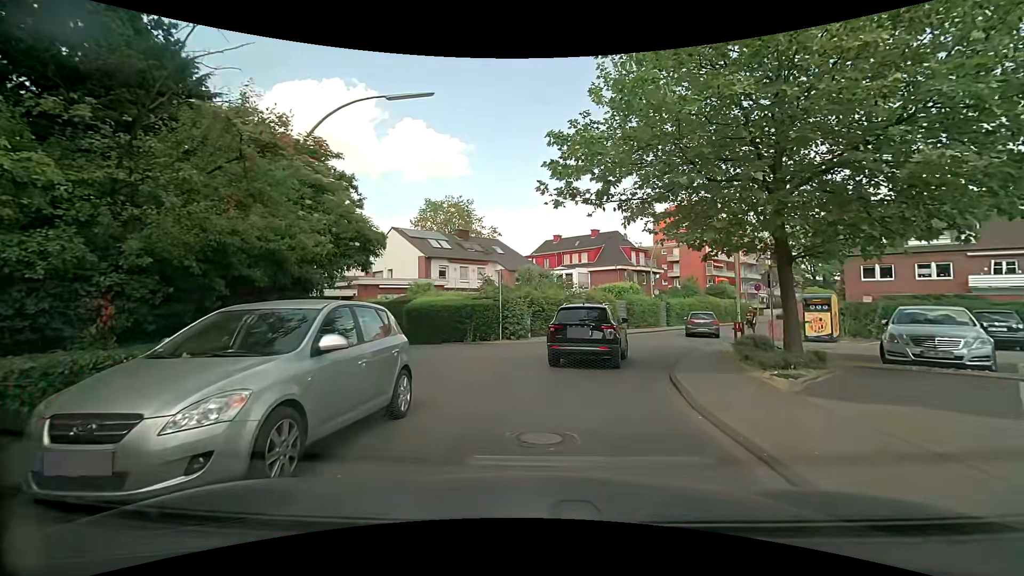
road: residential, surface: asphalt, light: Day
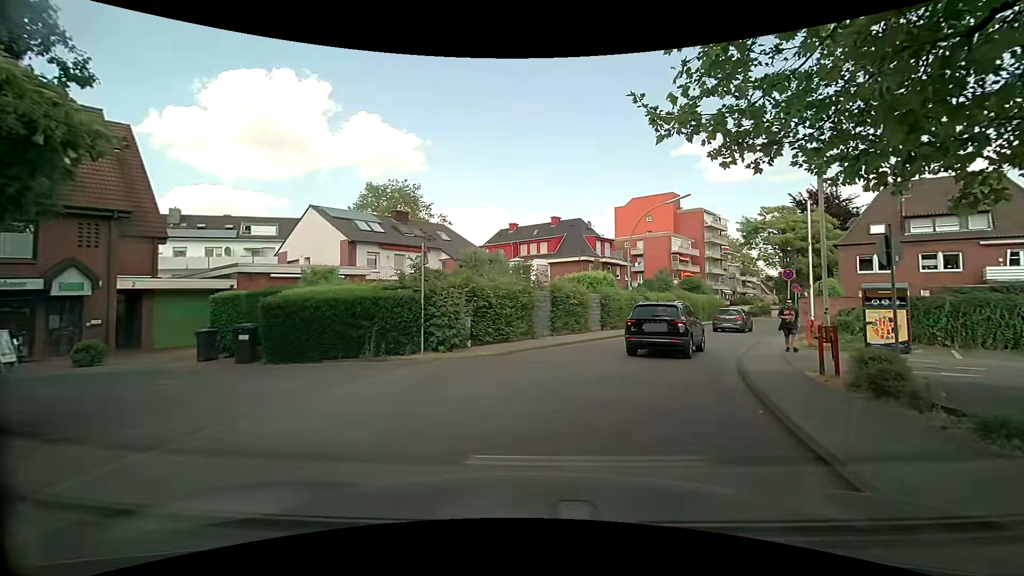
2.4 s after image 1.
(+0.4, +8.2) m; +3°
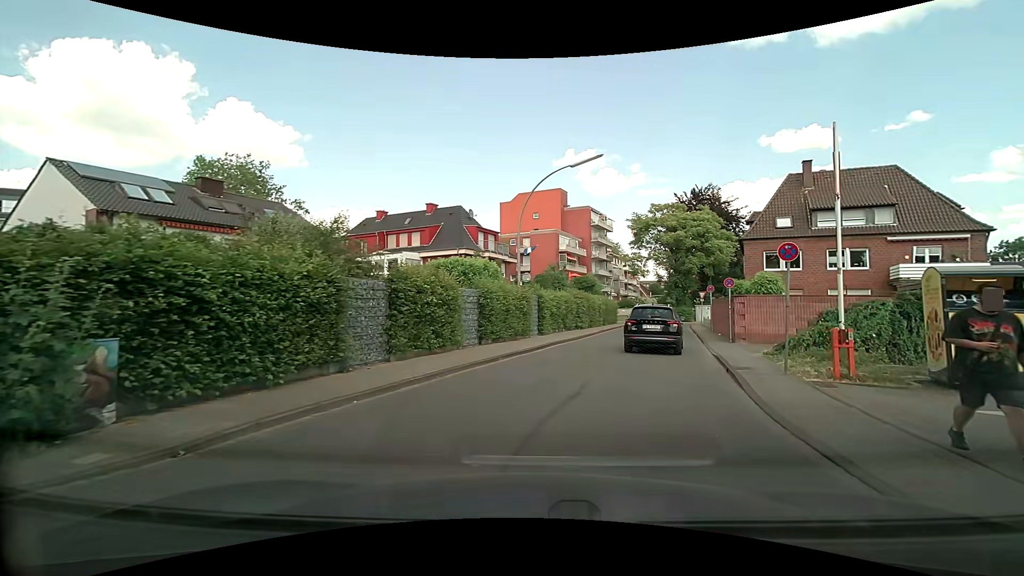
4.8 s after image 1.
(+1.4, +9.4) m; +14°
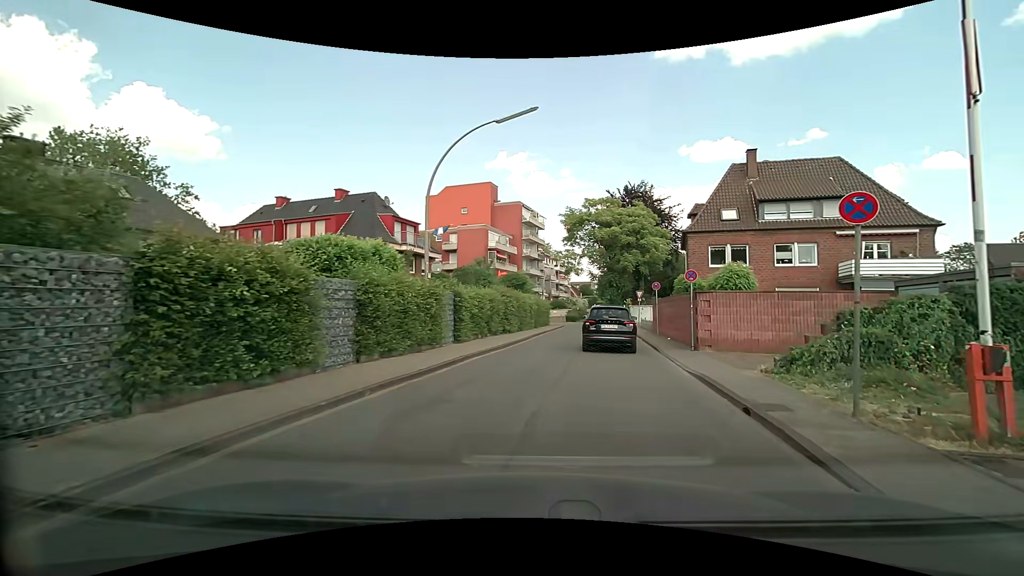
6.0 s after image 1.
(+0.4, +5.4) m; +7°
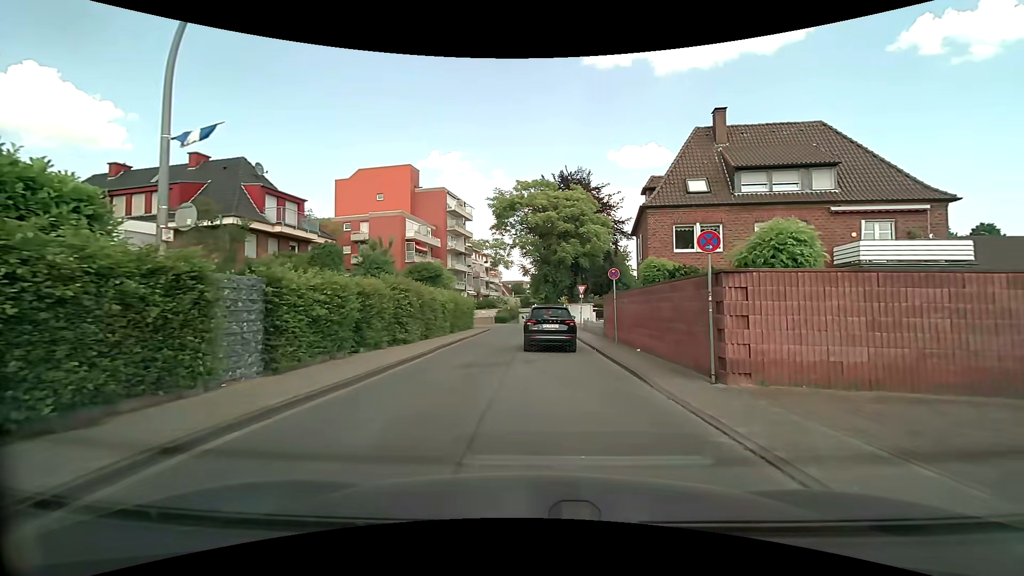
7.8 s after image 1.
(+0.9, +8.8) m; +9°
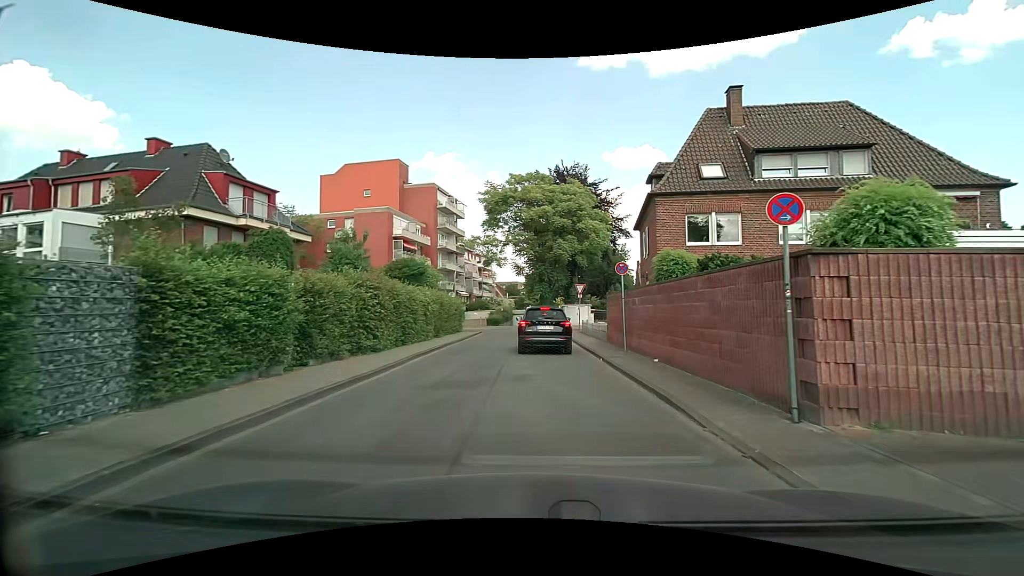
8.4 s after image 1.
(0.0, +3.1) m; +1°
